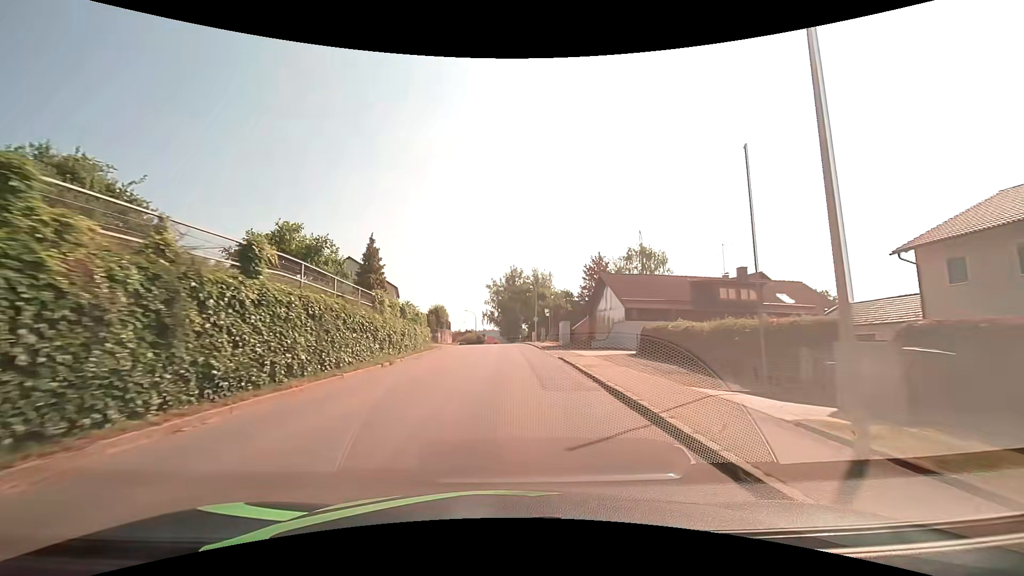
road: tertiary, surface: asphalt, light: Day
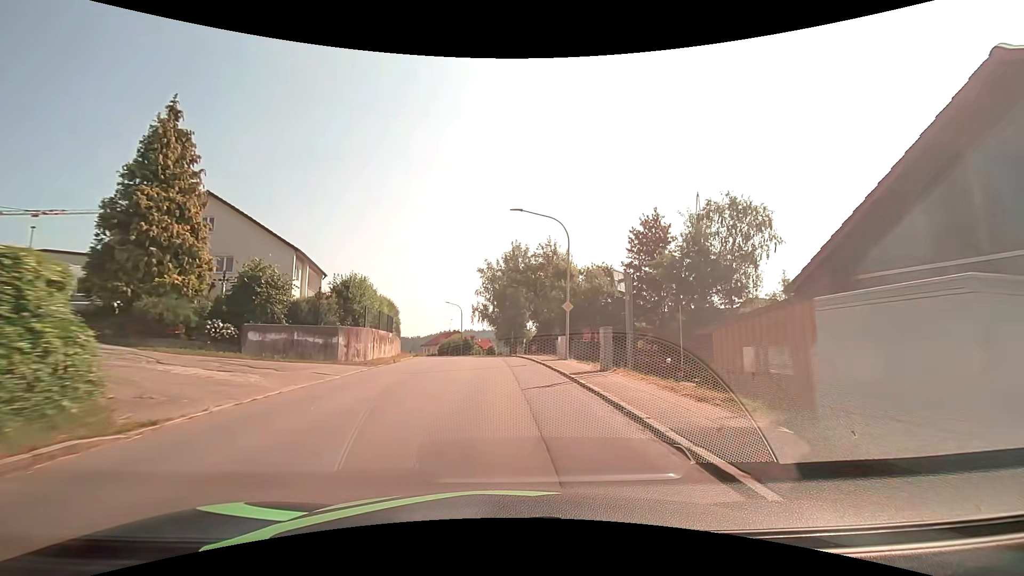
(0.0, +30.6) m; 0°
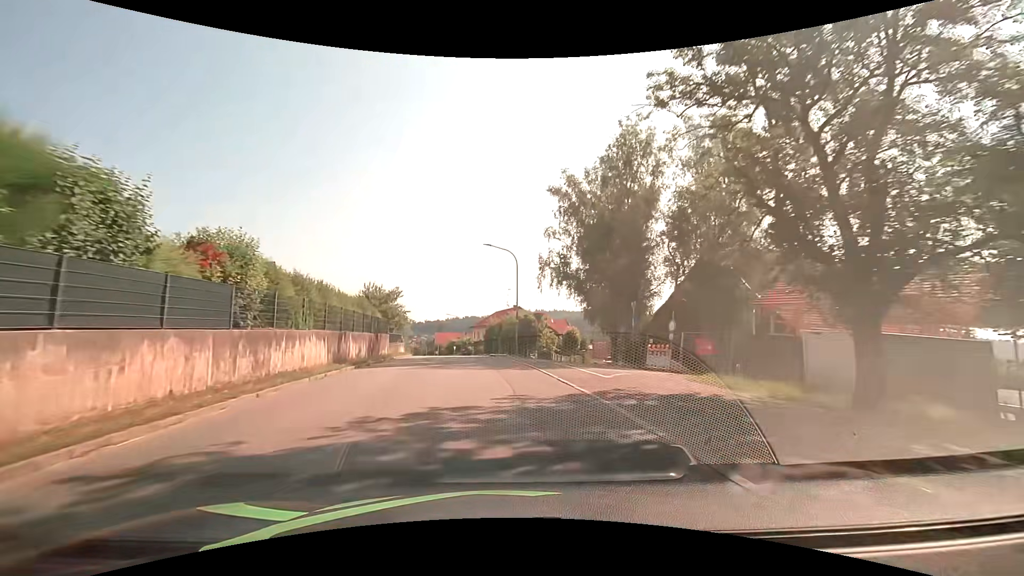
(-2.2, +38.4) m; -8°
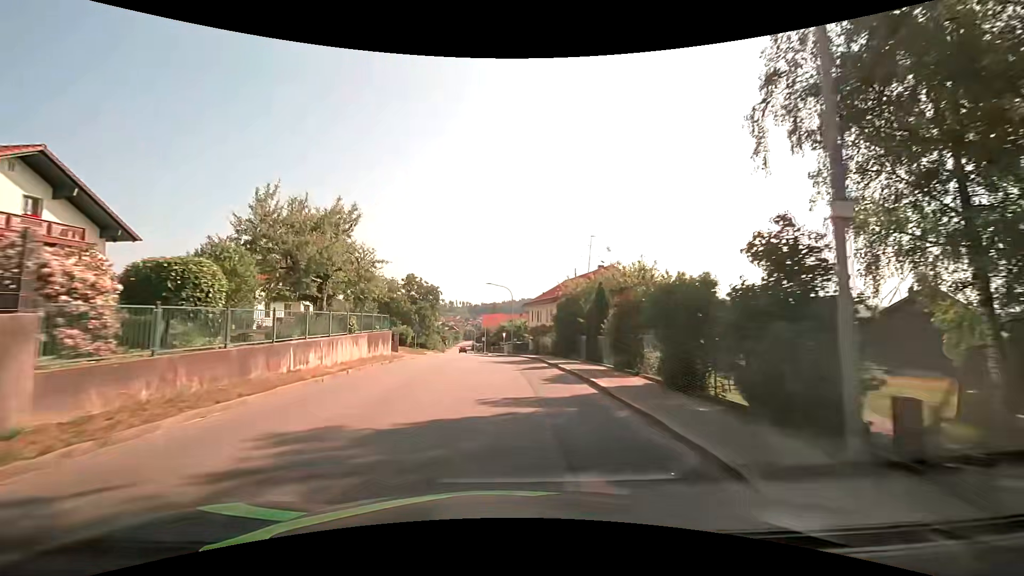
(-1.8, +31.3) m; -6°
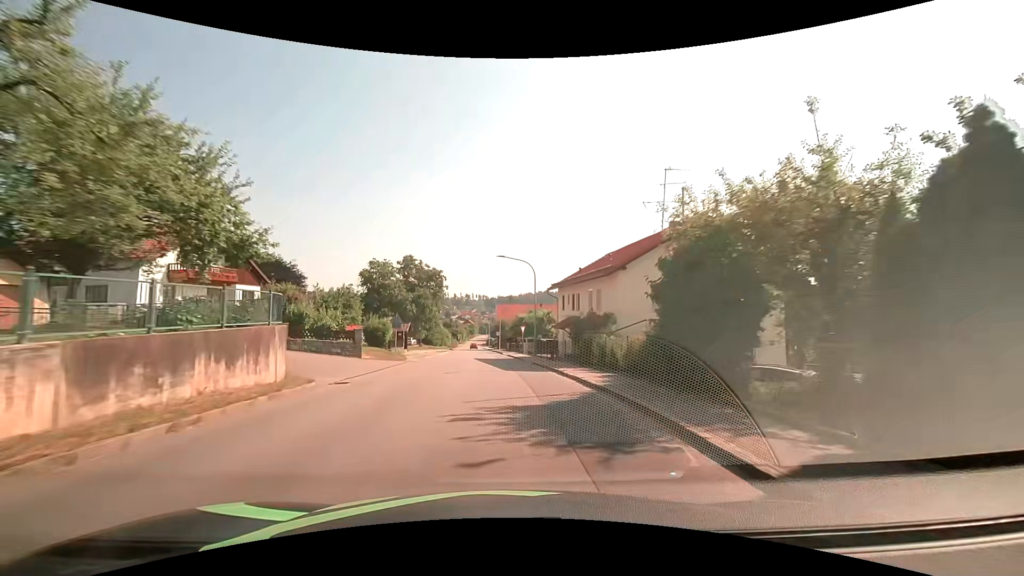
(-0.3, +15.9) m; -2°
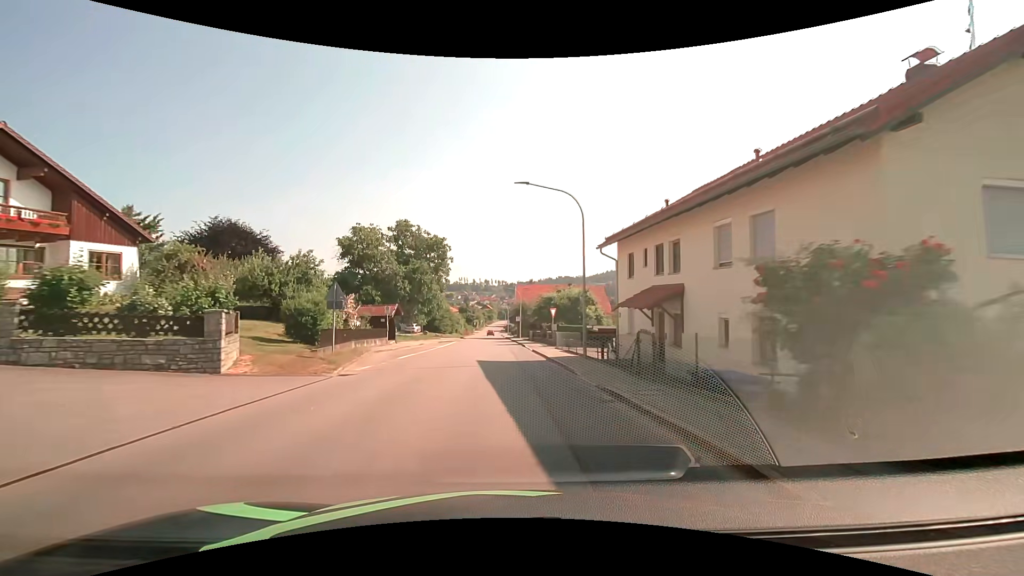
(-0.3, +15.9) m; -2°
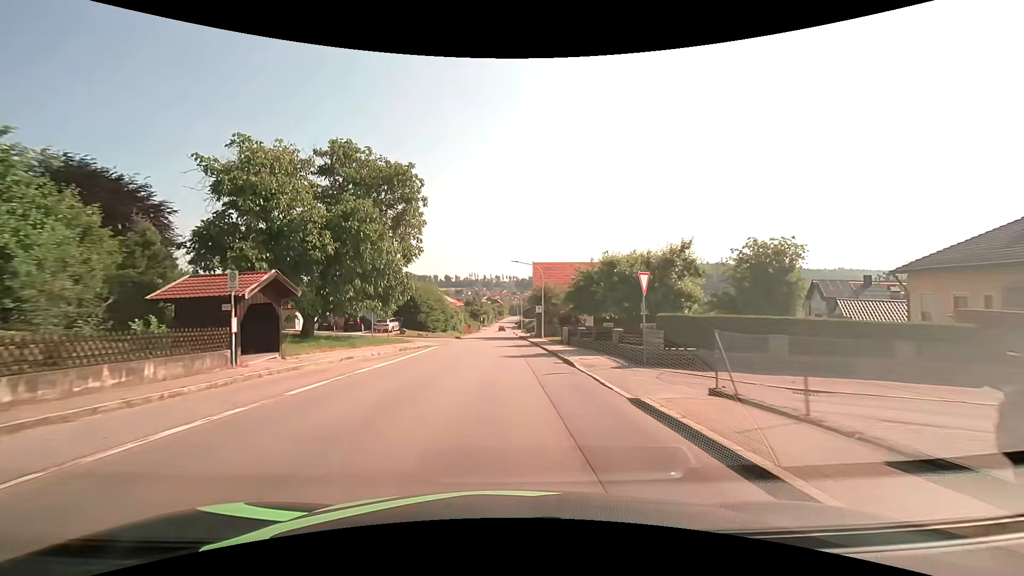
(-0.5, +23.8) m; -1°
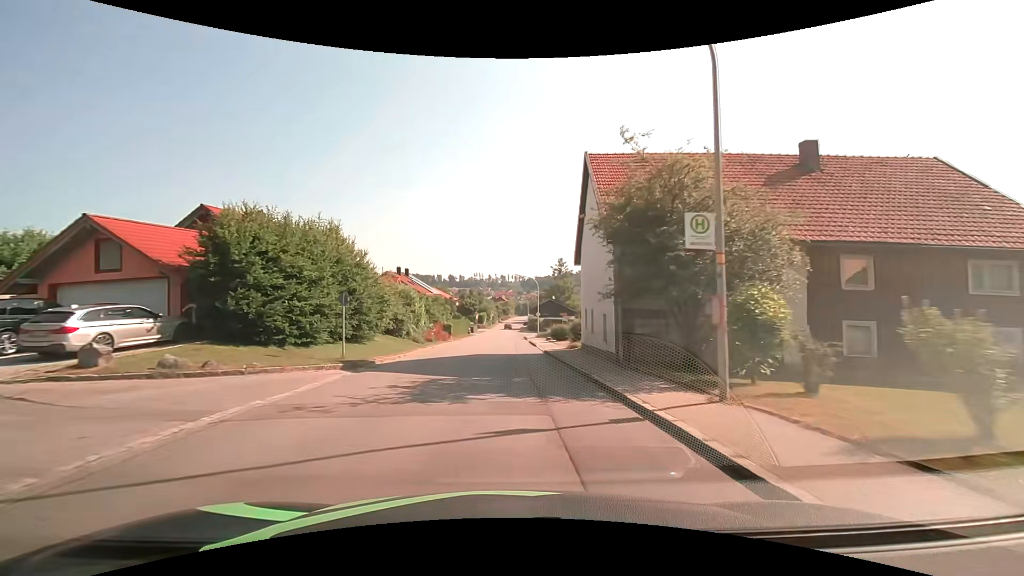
(-0.3, +38.4) m; -1°
(0, +10) (0, +20) (0, +30) (0, +40) (0, +50) (0, +60) (0, +70) (0, +80) (0, +90) (+1, +100) m
